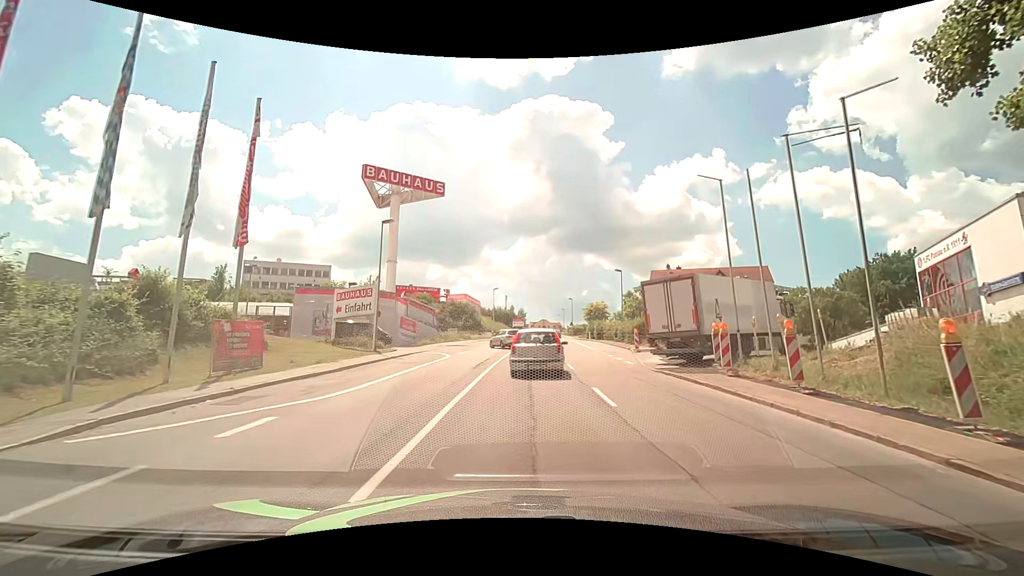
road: tertiary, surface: asphalt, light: Day
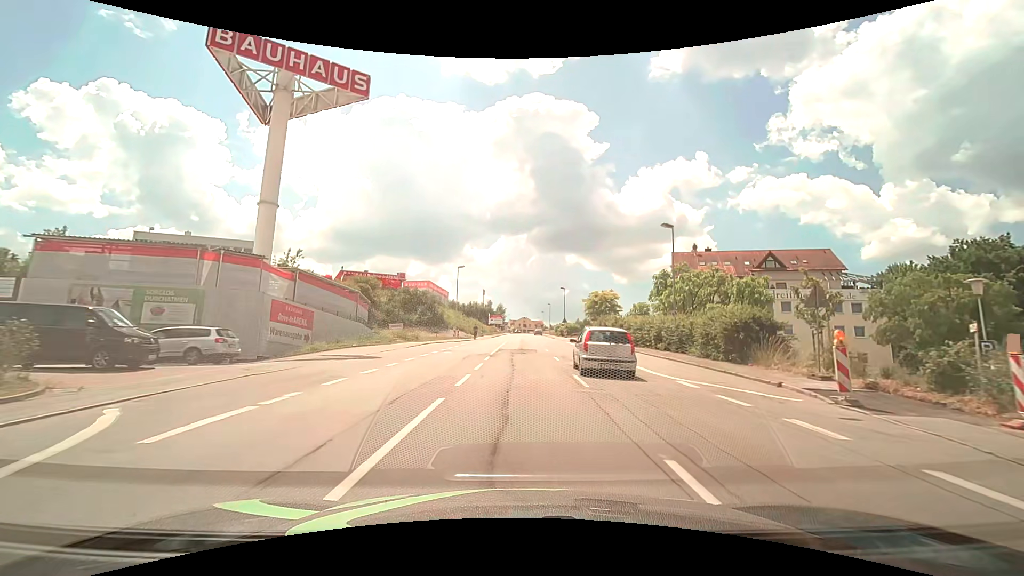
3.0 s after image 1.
(+0.4, +25.5) m; +2°
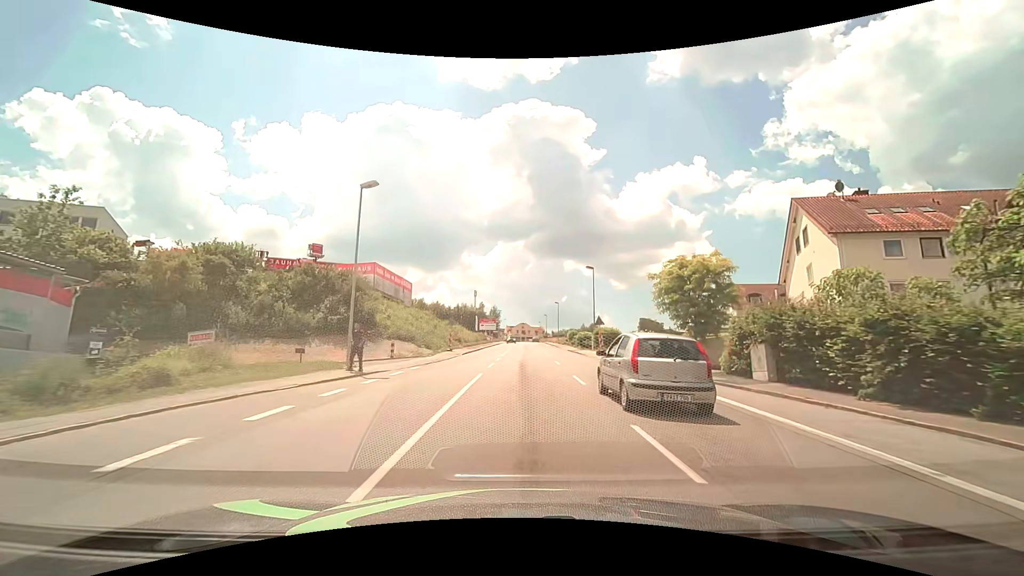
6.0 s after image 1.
(0.0, +33.8) m; -1°
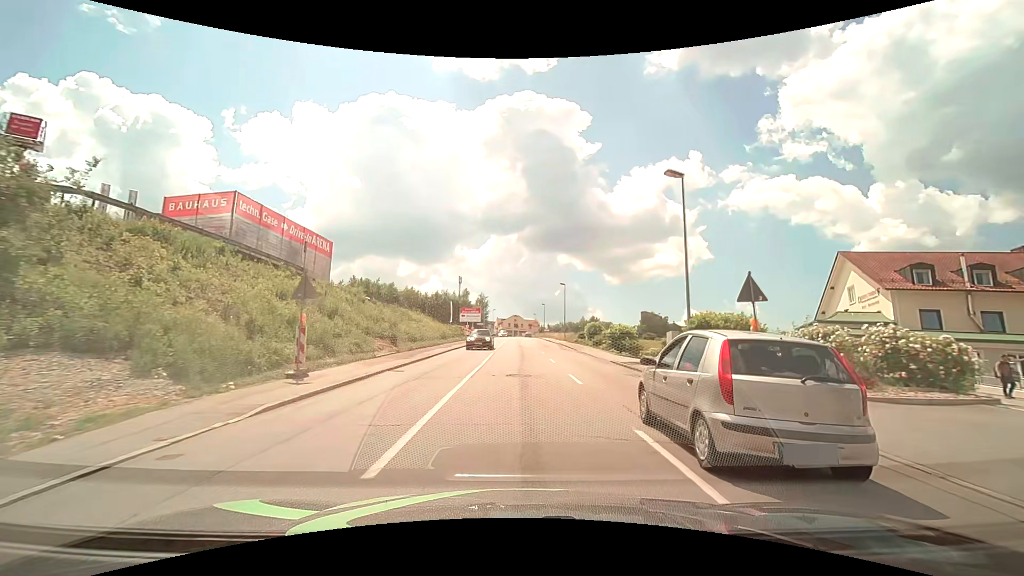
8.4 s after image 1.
(+0.4, +27.8) m; +2°
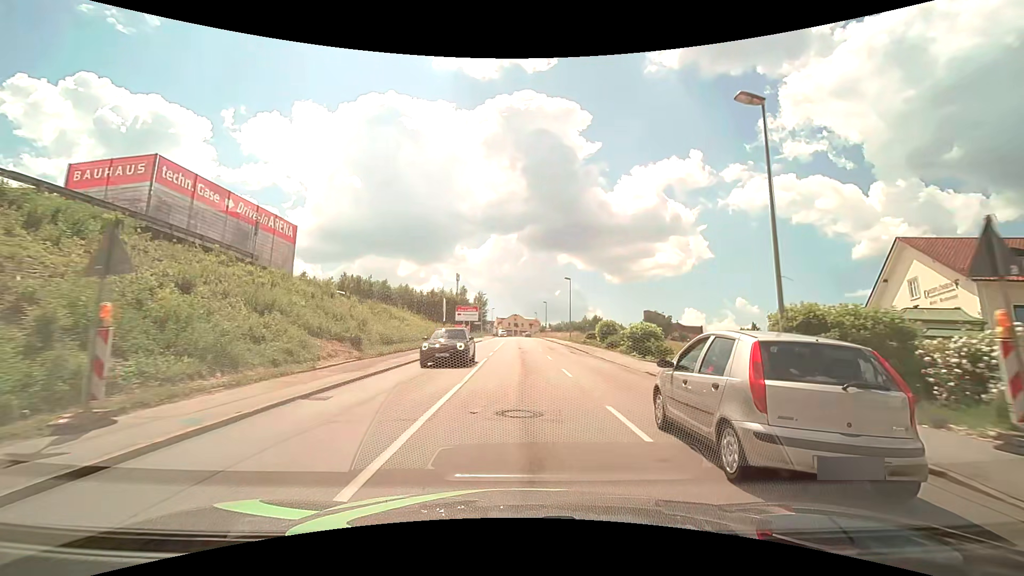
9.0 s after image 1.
(0.0, +6.9) m; 0°
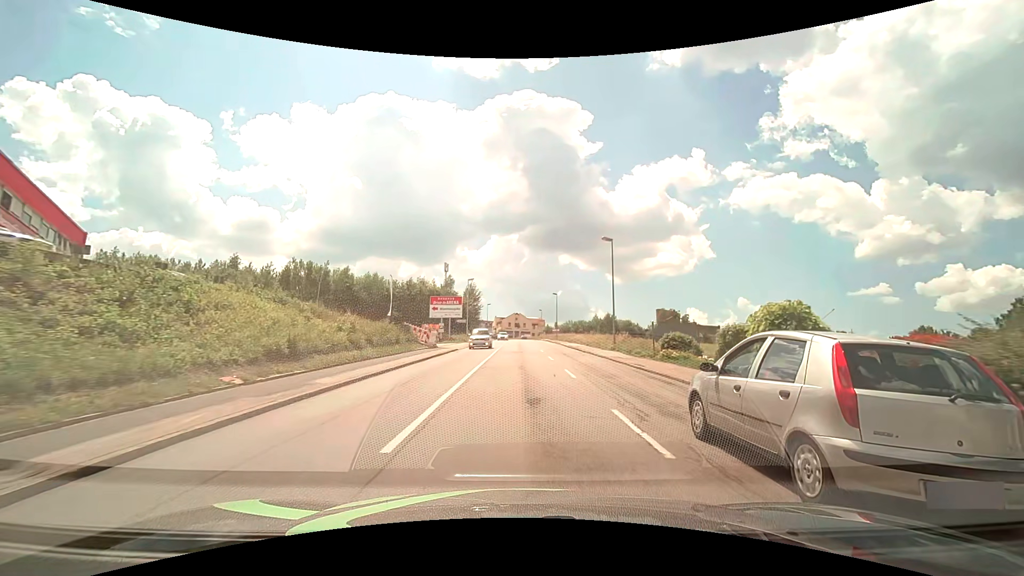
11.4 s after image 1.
(0.0, +27.8) m; 0°
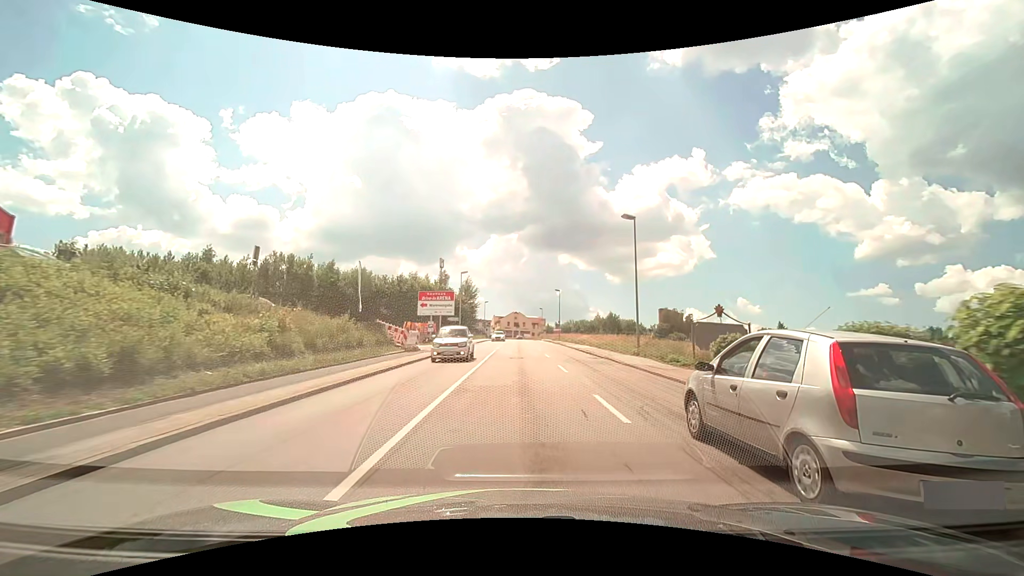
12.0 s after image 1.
(0.0, +7.1) m; 0°
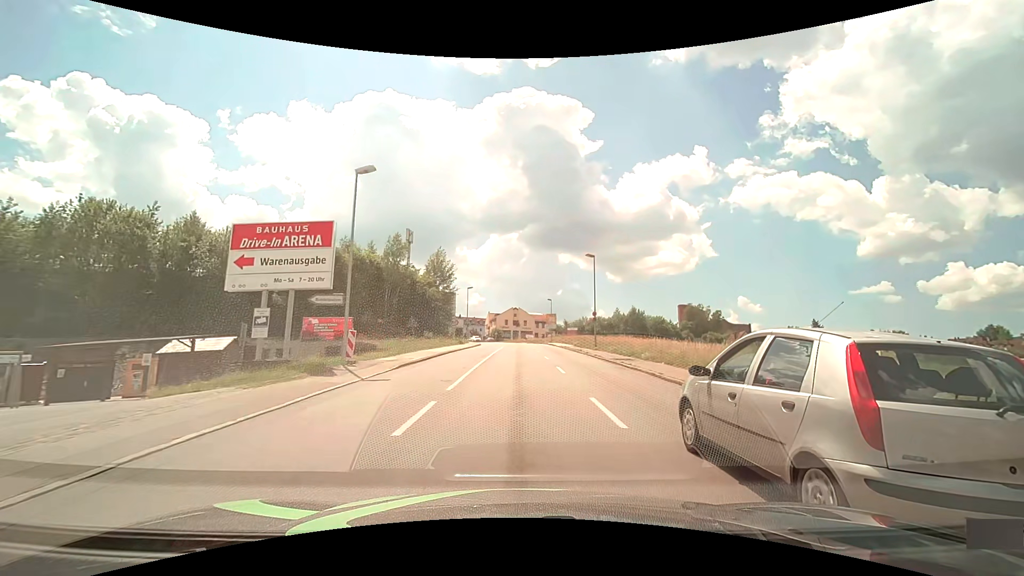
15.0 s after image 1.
(+0.1, +36.7) m; 0°
